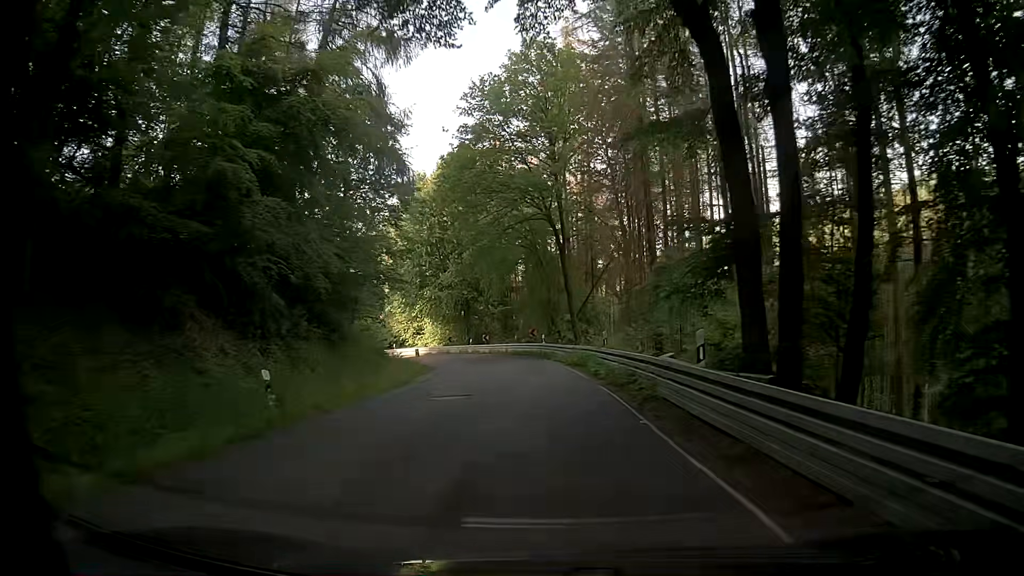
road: secondary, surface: asphalt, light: Day
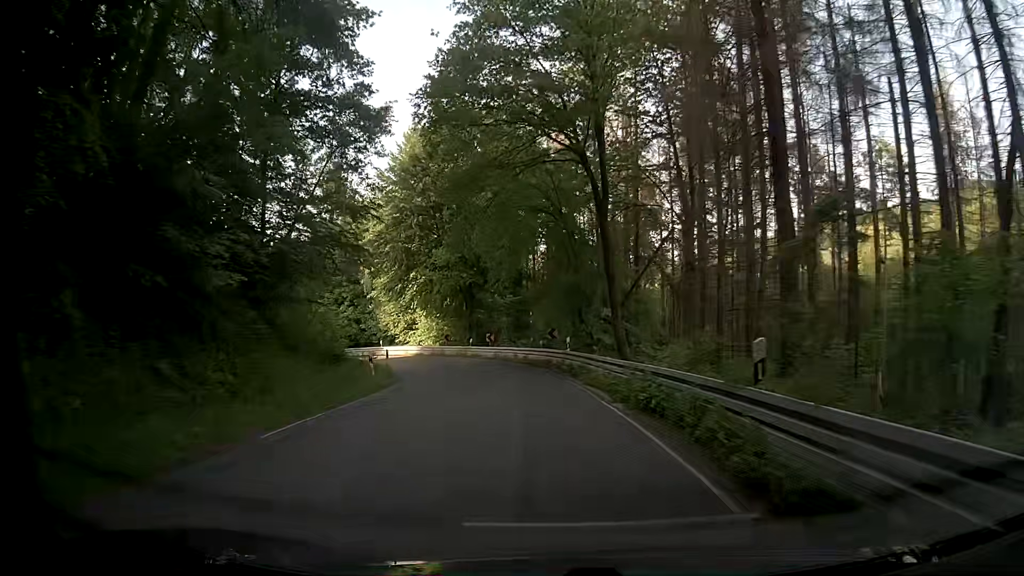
(-0.2, +14.6) m; -2°
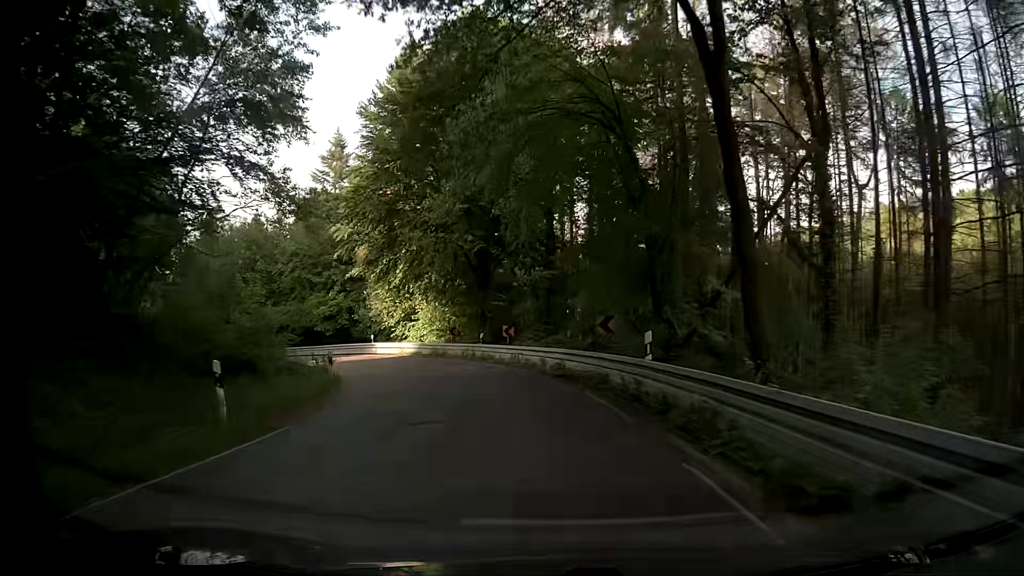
(-0.5, +14.3) m; -3°
(0, +10) (-2, +20) (-5, +29) (-9, +38) (-15, +46) (-22, +54) (-29, +60) (-37, +67) (-44, +74) (-52, +80) m
